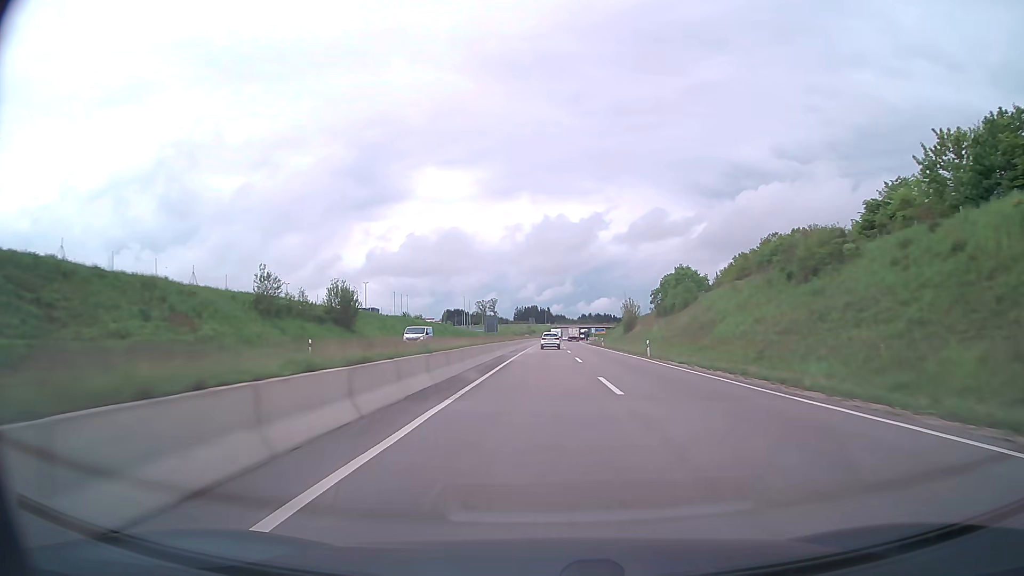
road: trunk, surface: asphalt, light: Day
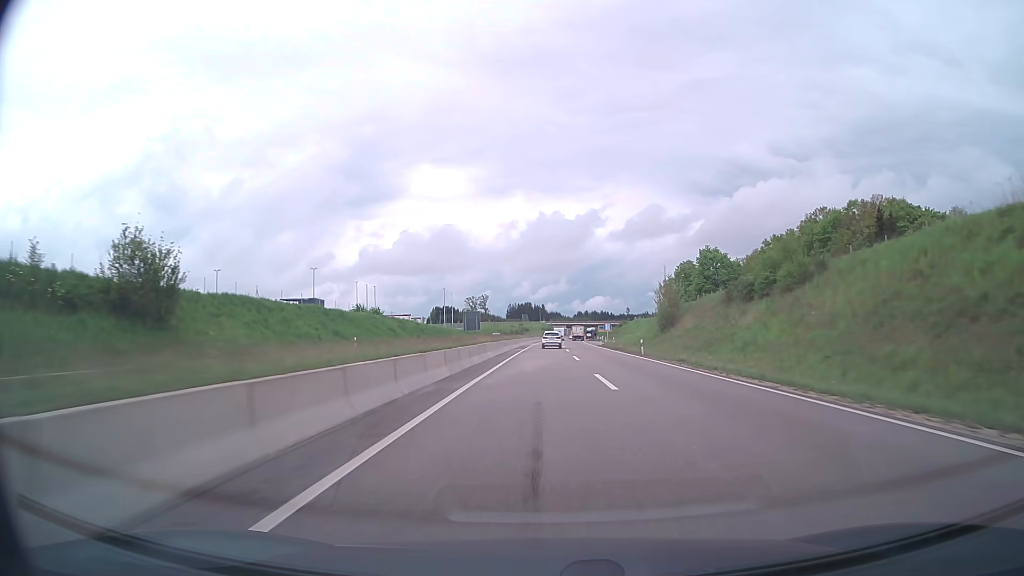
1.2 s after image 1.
(+0.1, +35.4) m; 0°
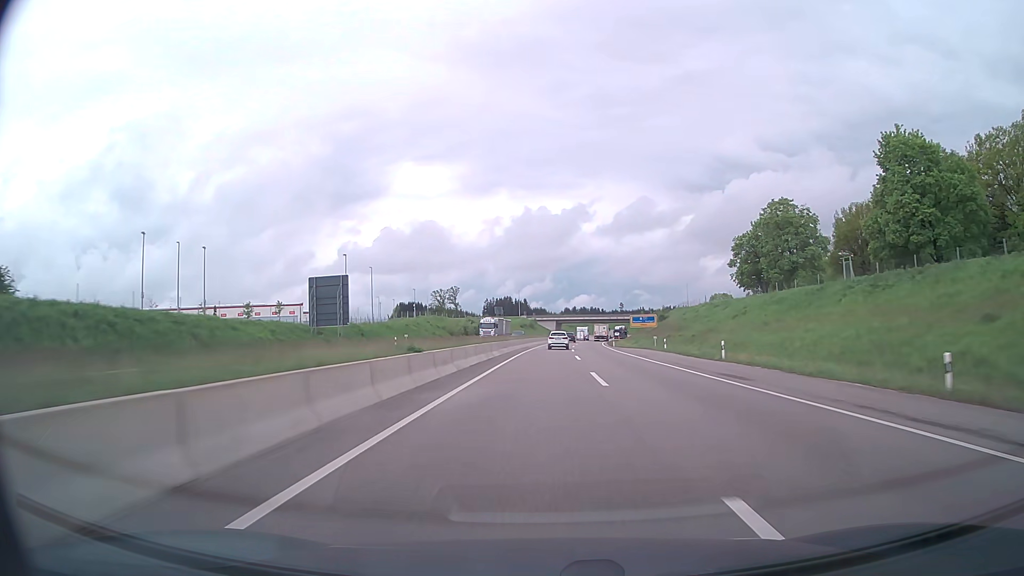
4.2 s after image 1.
(+1.2, +89.2) m; +1°
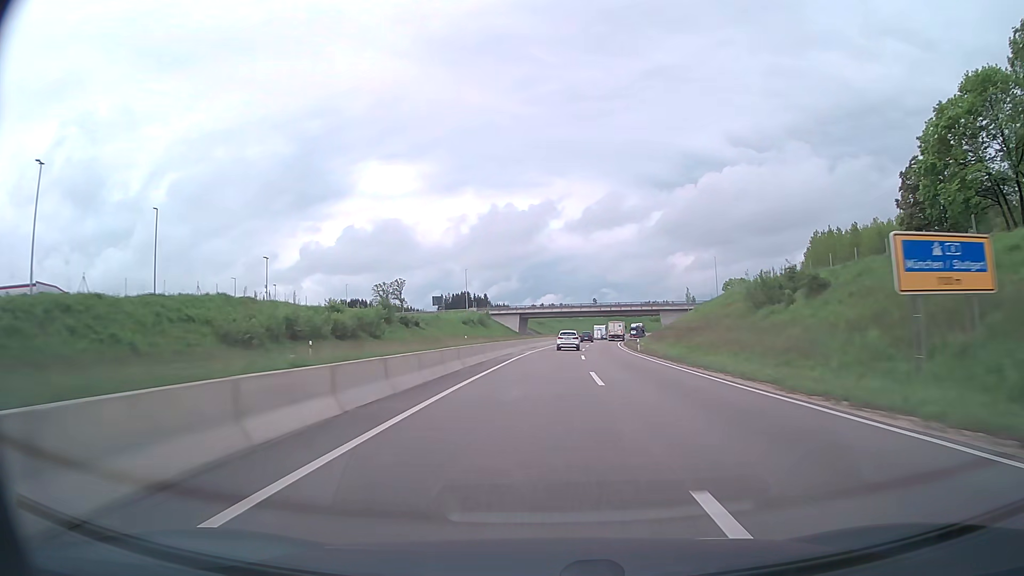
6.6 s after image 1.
(+1.8, +72.2) m; +3°
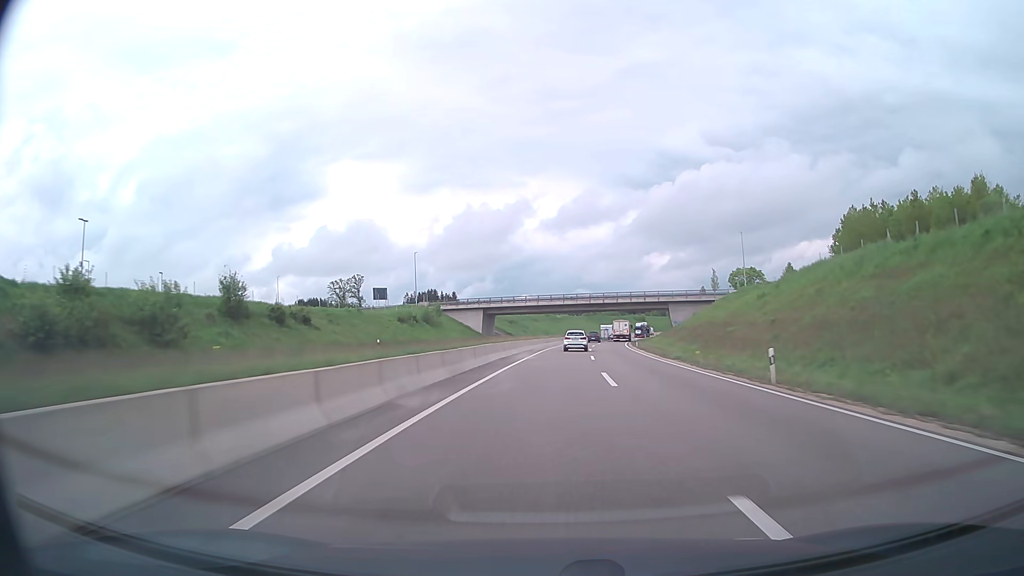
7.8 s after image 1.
(+0.6, +36.4) m; +2°
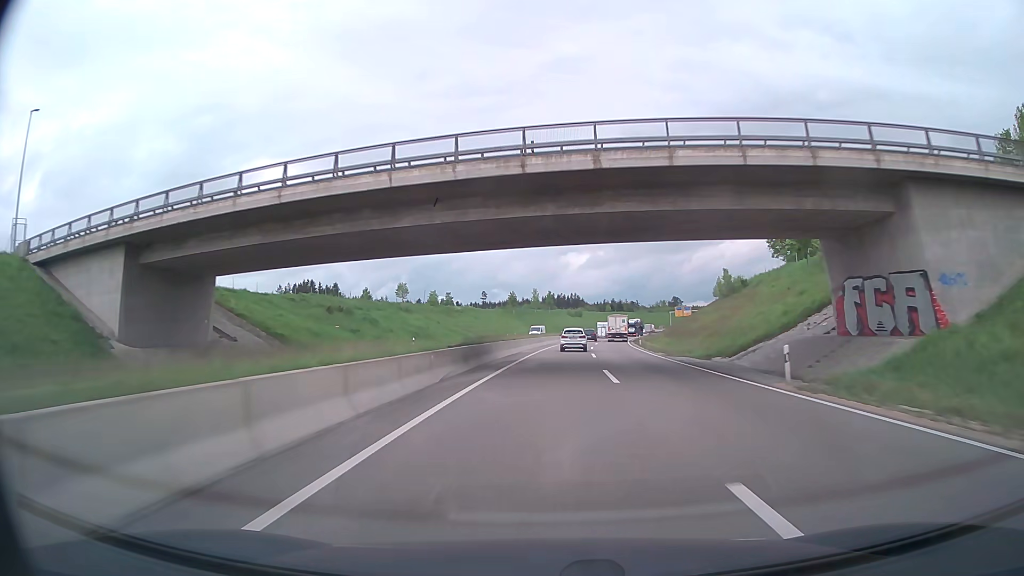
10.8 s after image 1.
(+5.5, +89.8) m; +7°
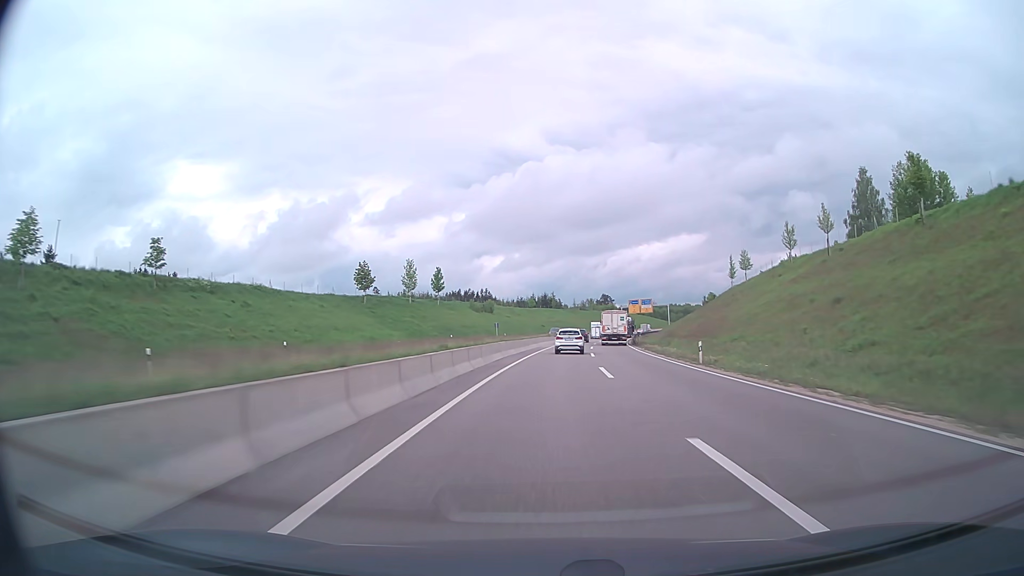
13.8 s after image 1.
(+5.2, +87.7) m; +7°
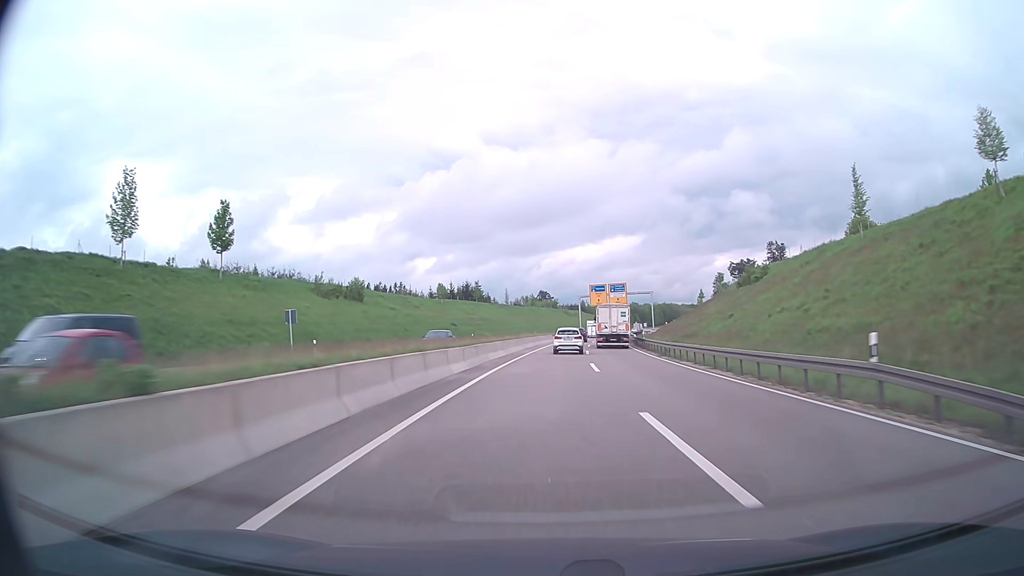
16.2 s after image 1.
(+3.5, +69.6) m; +6°
(0, +10) (0, +20) (+1, +30) (+1, +40) (+2, +50) (+2, +60) (+3, +70) (+4, +80) (+6, +90) (+7, +100) m
